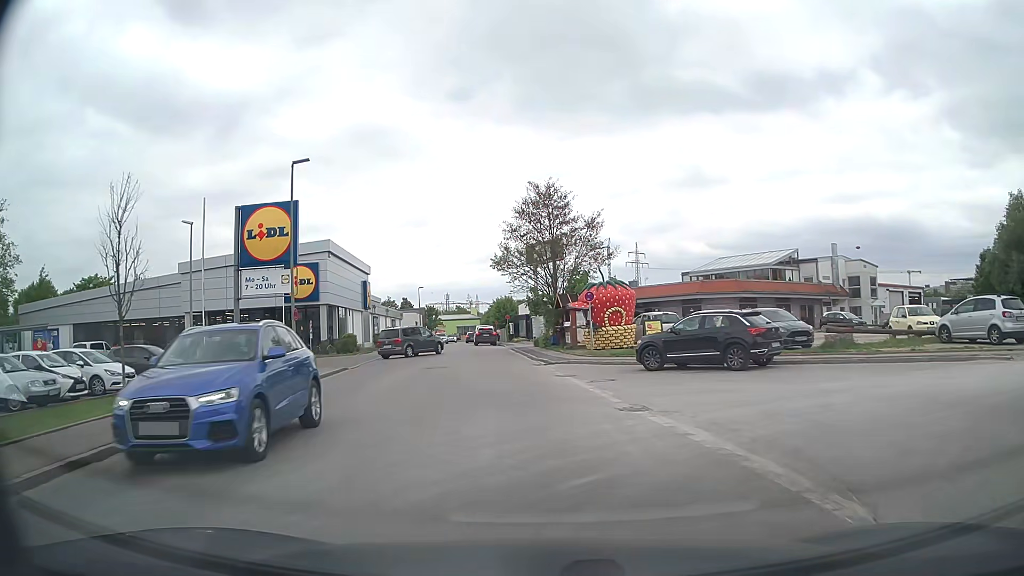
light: Day
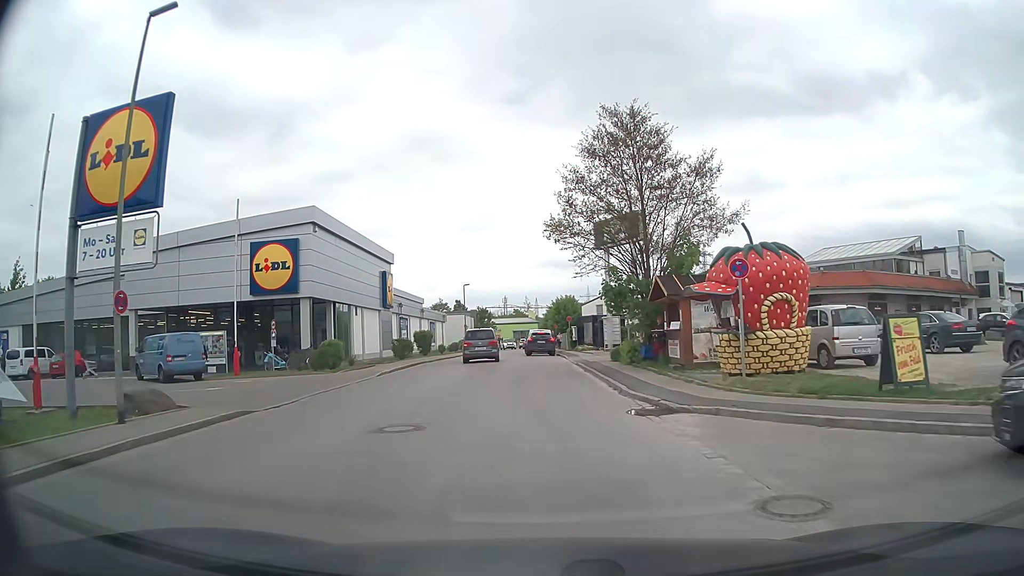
(-0.8, +14.1) m; -6°
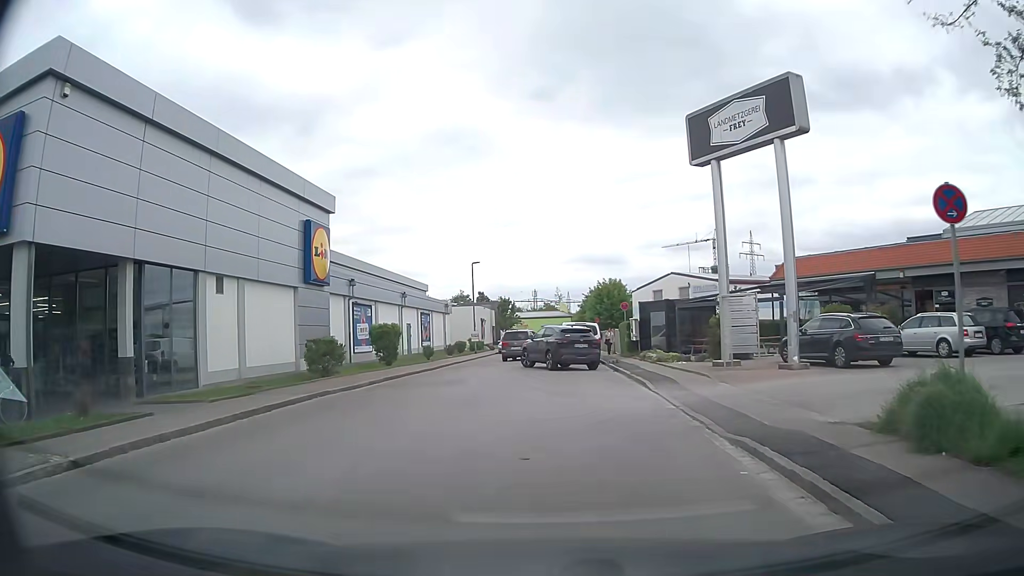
(-0.3, +20.6) m; -3°
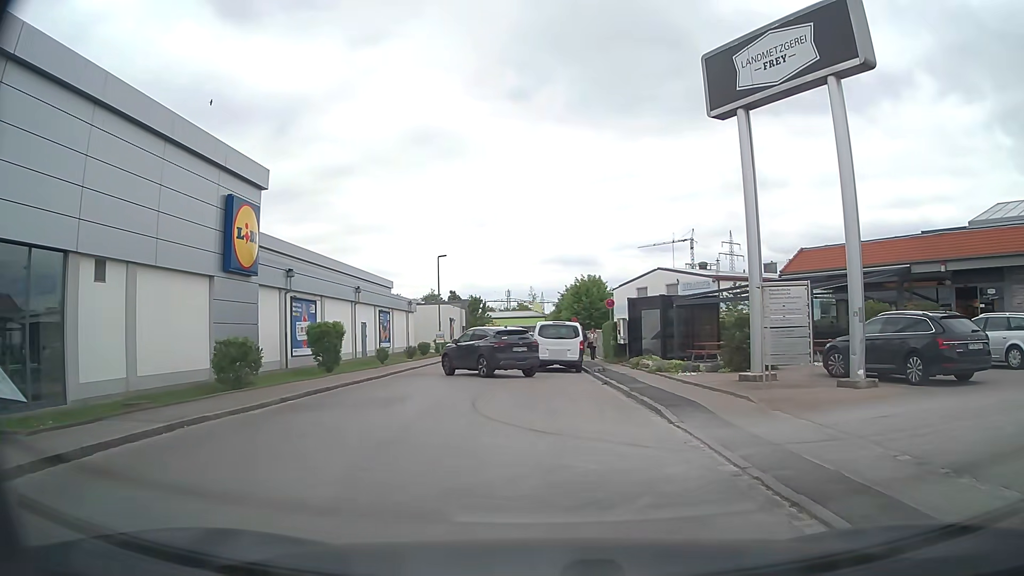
(+0.1, +5.1) m; +2°
